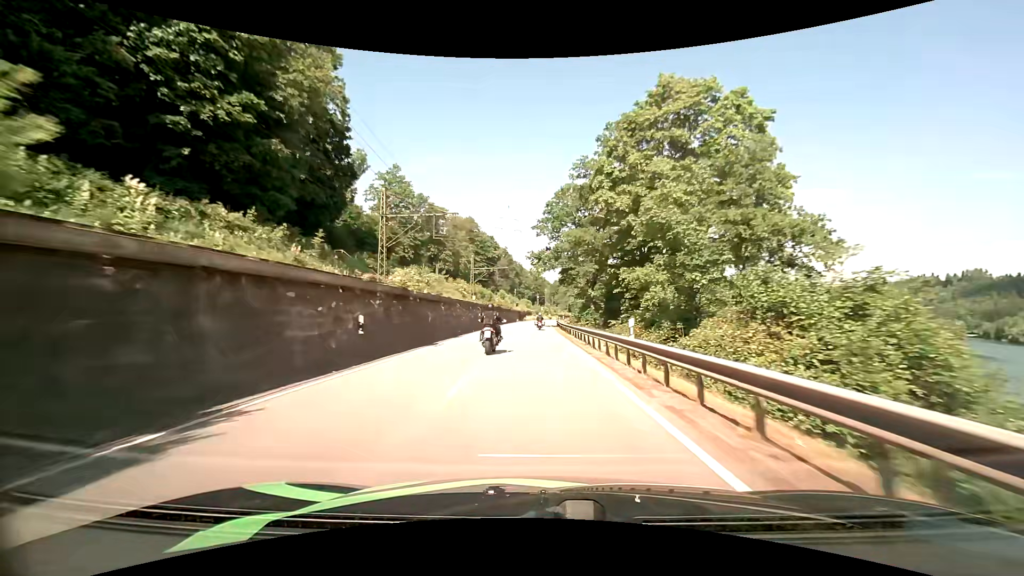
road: primary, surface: asphalt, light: Day
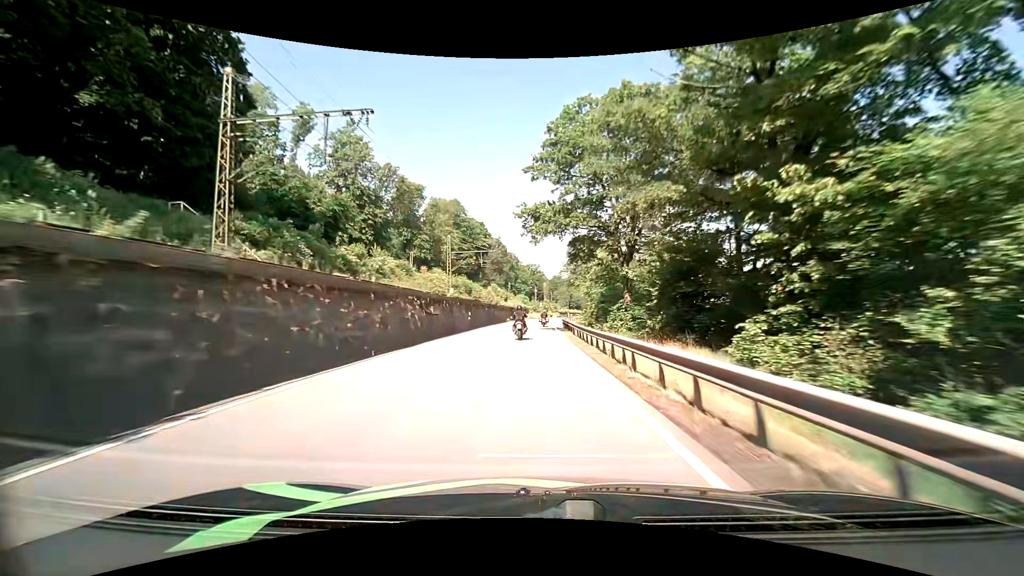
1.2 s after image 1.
(0.0, +24.4) m; 0°
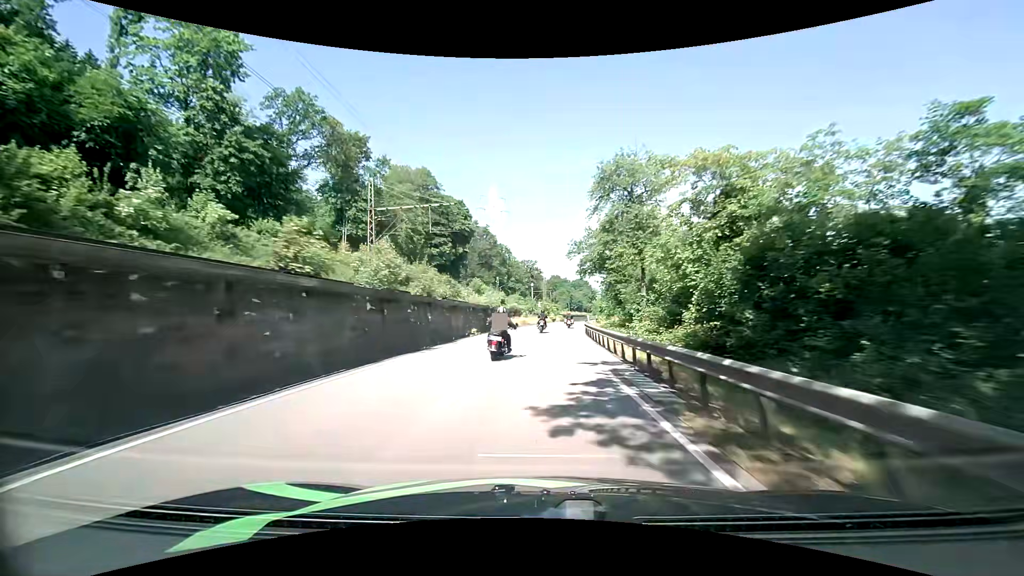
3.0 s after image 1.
(-0.1, +35.8) m; 0°
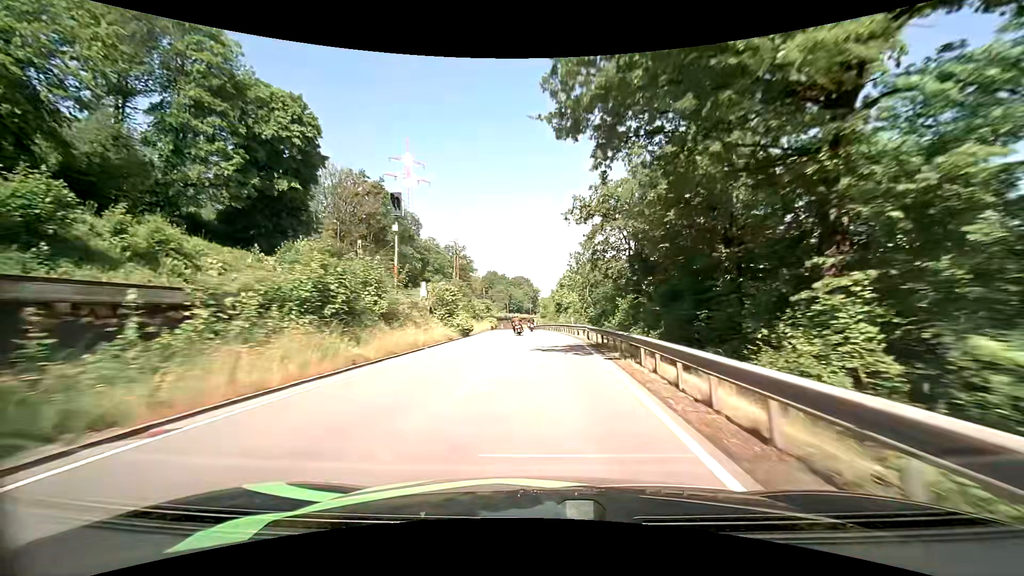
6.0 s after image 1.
(+3.5, +58.6) m; +7°
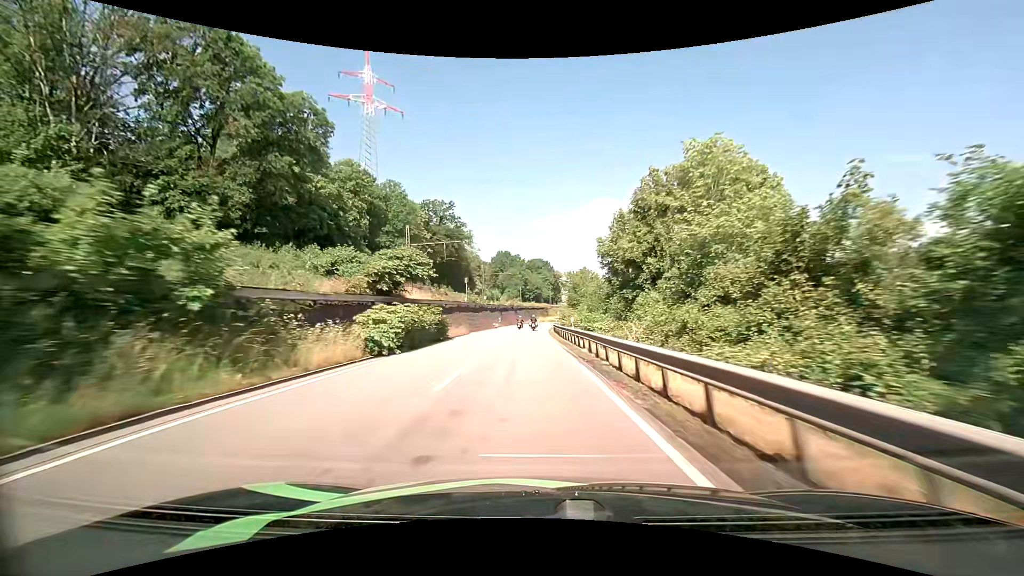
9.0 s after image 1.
(-0.9, +59.4) m; -2°
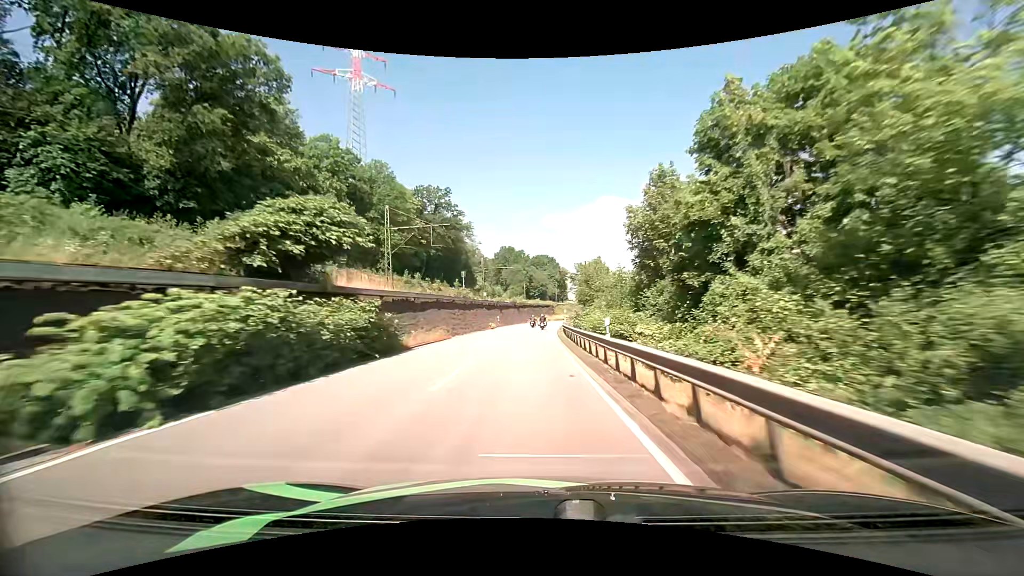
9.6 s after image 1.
(-0.1, +11.9) m; -1°
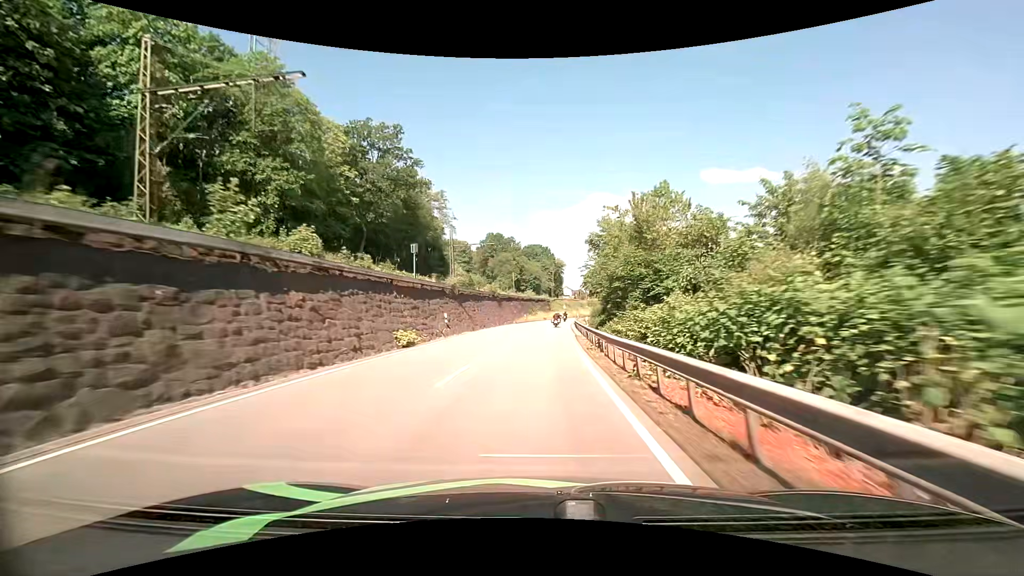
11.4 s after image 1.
(+0.1, +35.6) m; +1°
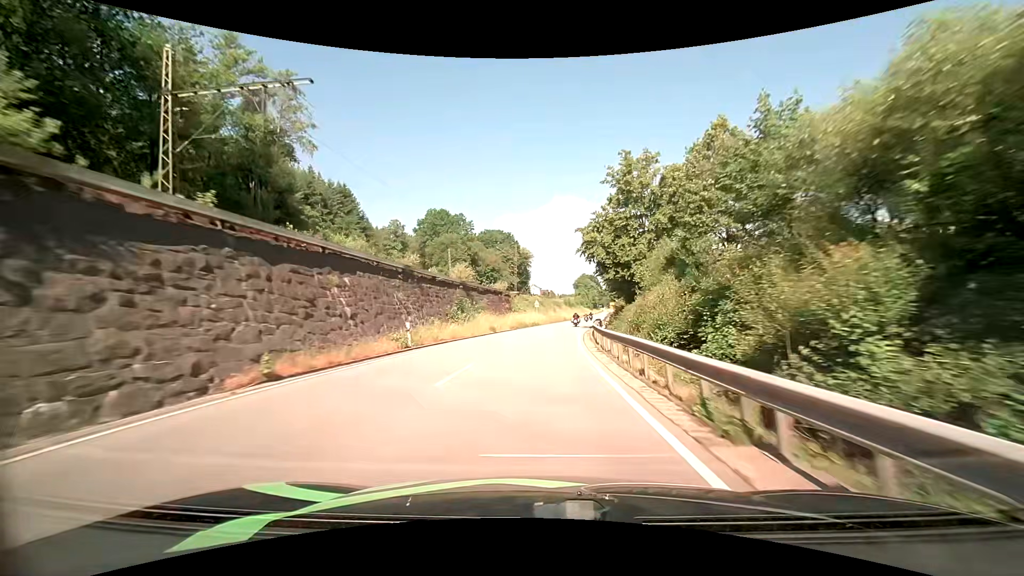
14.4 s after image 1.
(+1.9, +59.2) m; +4°
(0, +10) (0, +20) (+1, +30) (+2, +40) (+3, +50) (+4, +60) (+6, +70) (+7, +80) (+9, +89) (+10, +99) m
